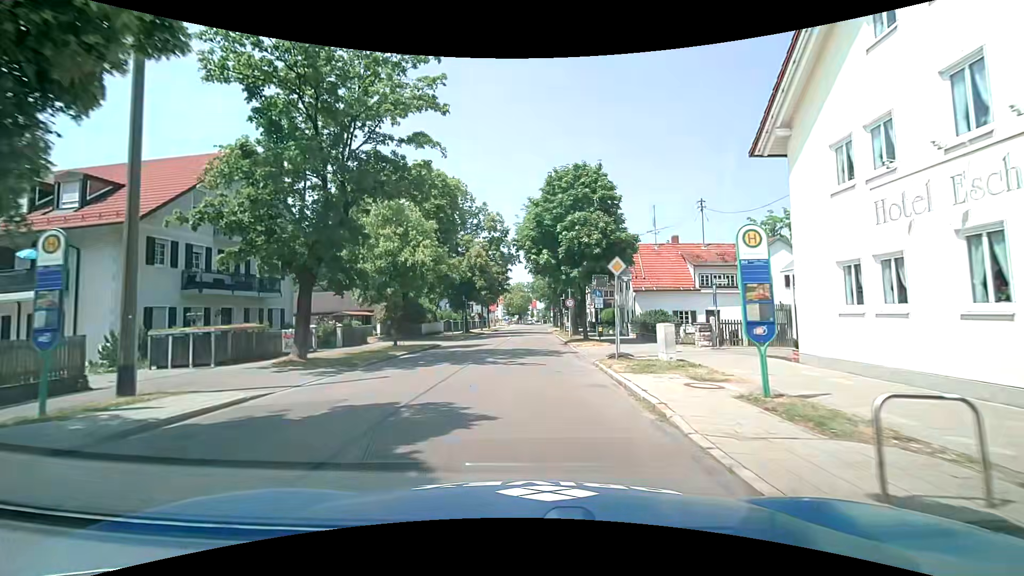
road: tertiary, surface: asphalt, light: Day
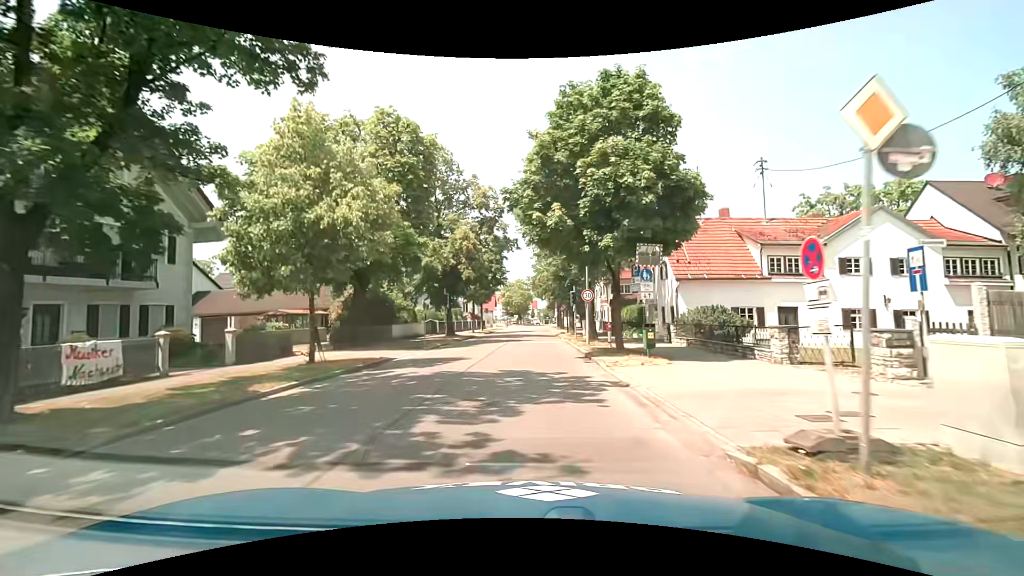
(+0.1, +10.7) m; +1°
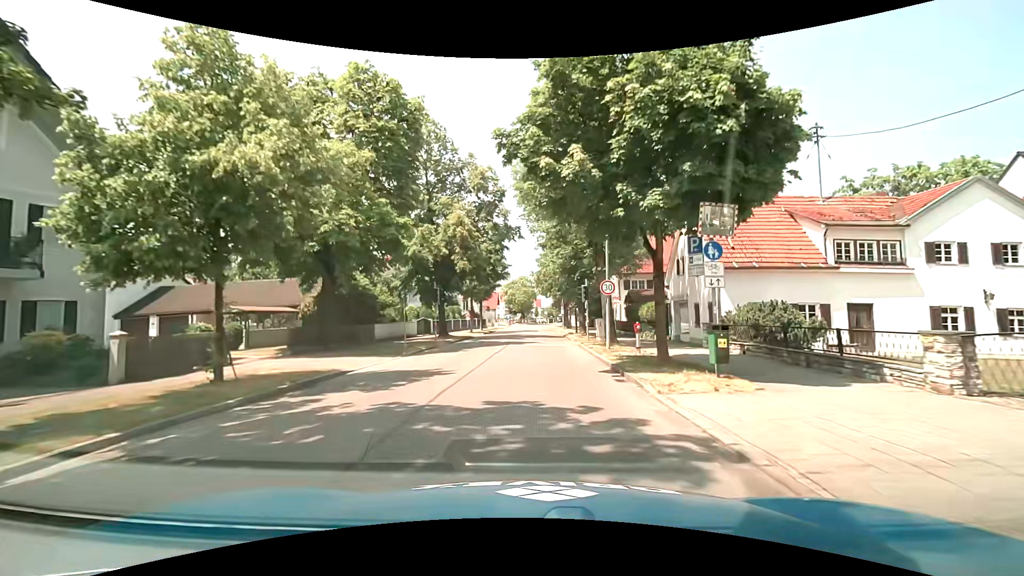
(-0.1, +5.3) m; -1°
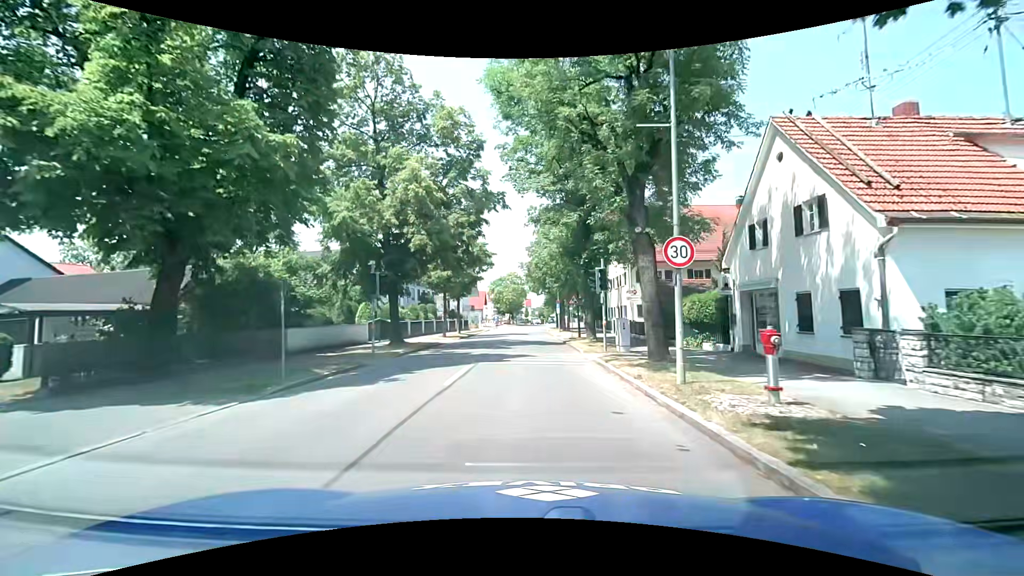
(+0.1, +10.6) m; +1°
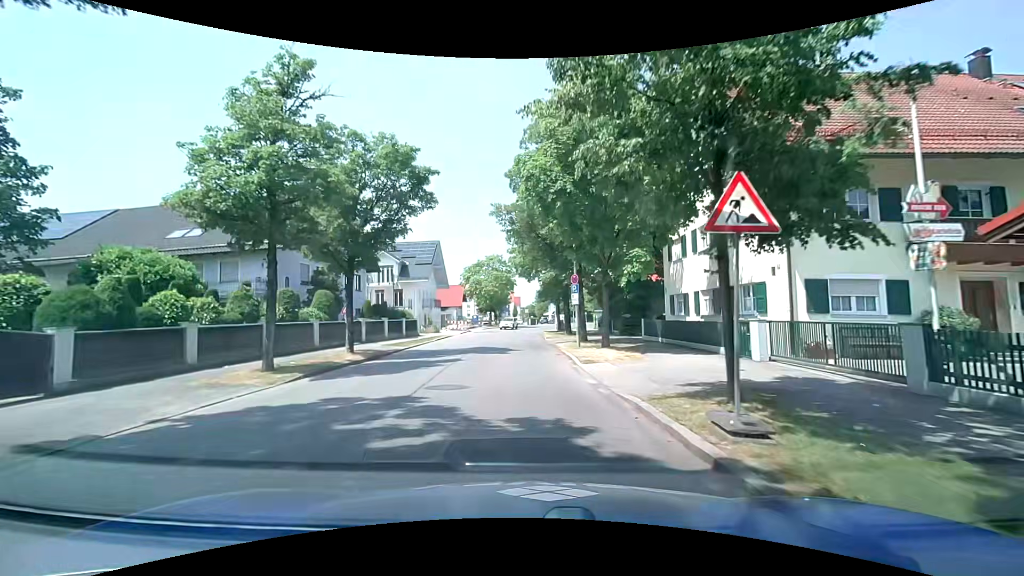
(+0.6, +26.1) m; +1°
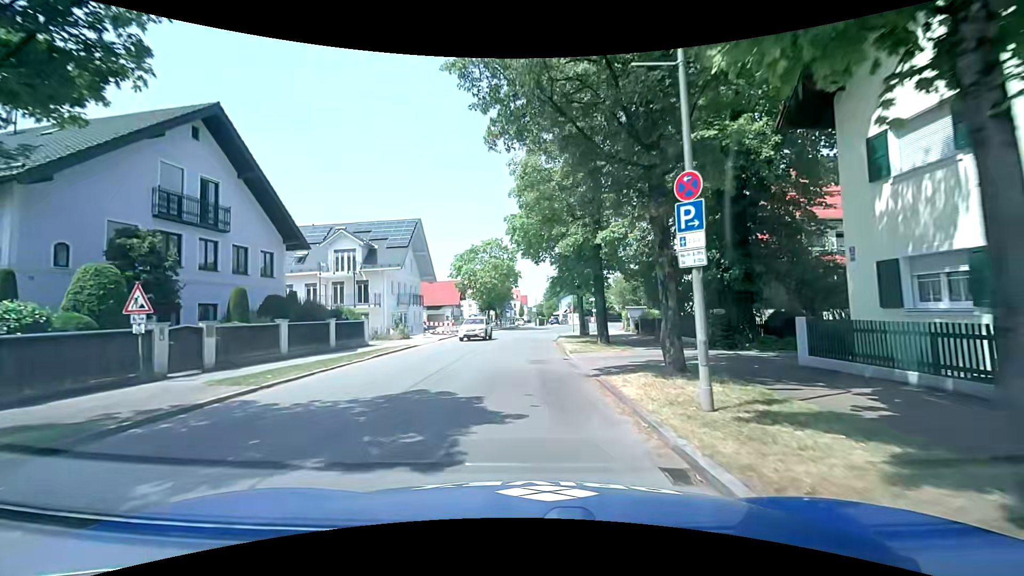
(+0.2, +15.3) m; 0°
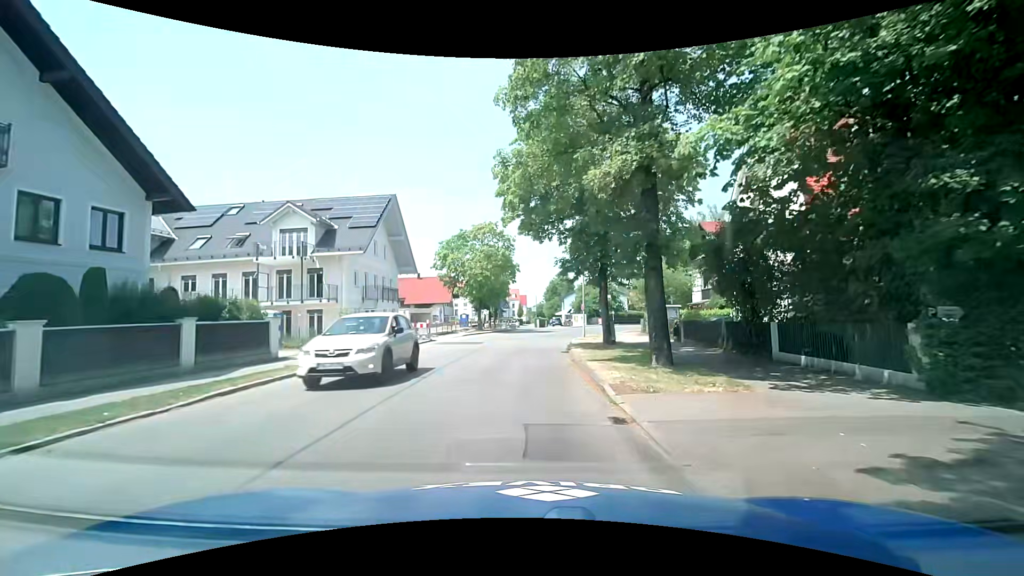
(-0.1, +10.0) m; -1°
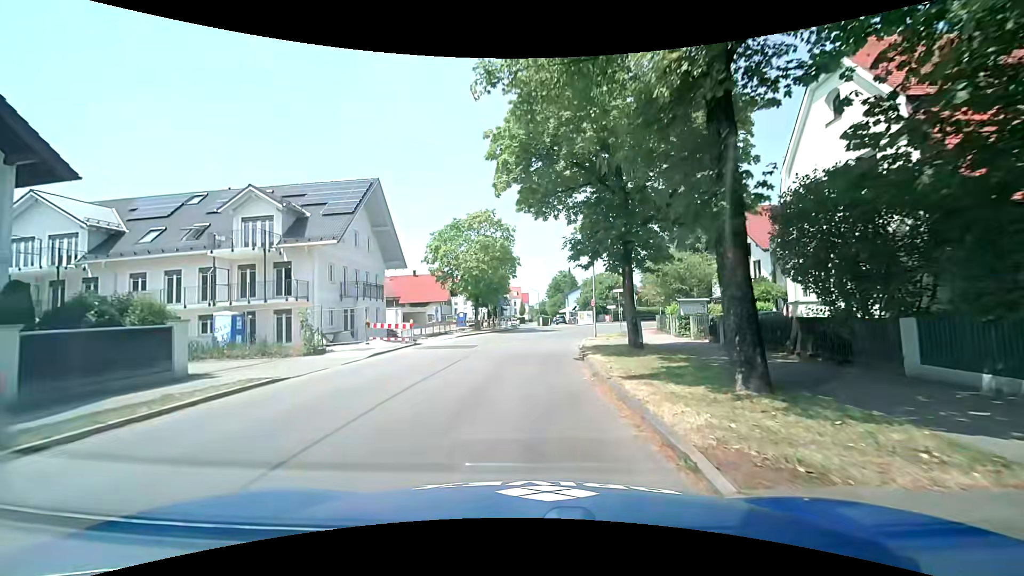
(+0.1, +4.9) m; +1°
(0, +10) (0, +20) (+1, +30) (+3, +40) (+6, +49) (+6, +59) (+1, +67) (-3, +77) (-2, +87) (-1, +97) m
